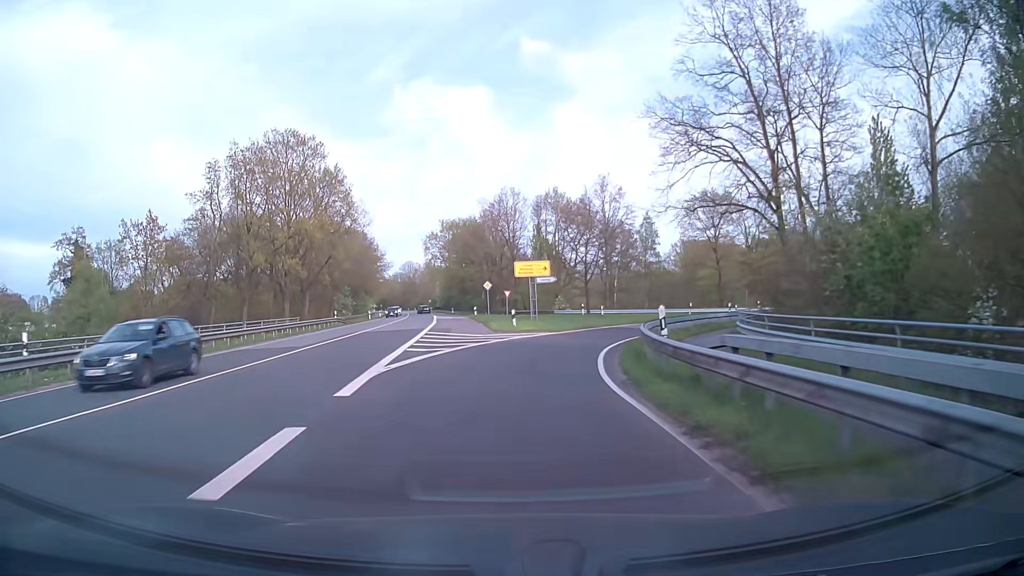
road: primary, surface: asphalt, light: Day
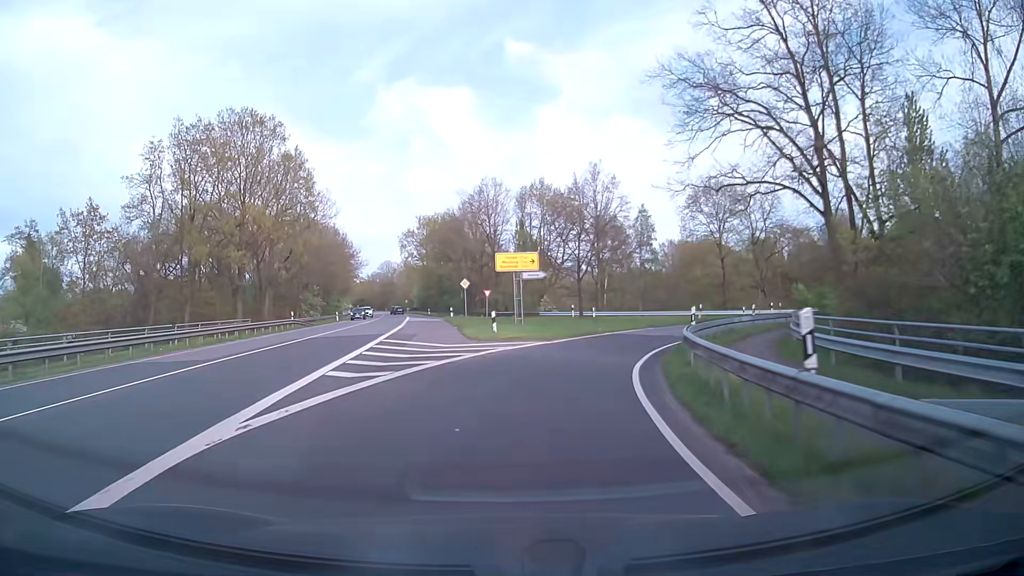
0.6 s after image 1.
(+0.1, +7.4) m; +2°
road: primary_link
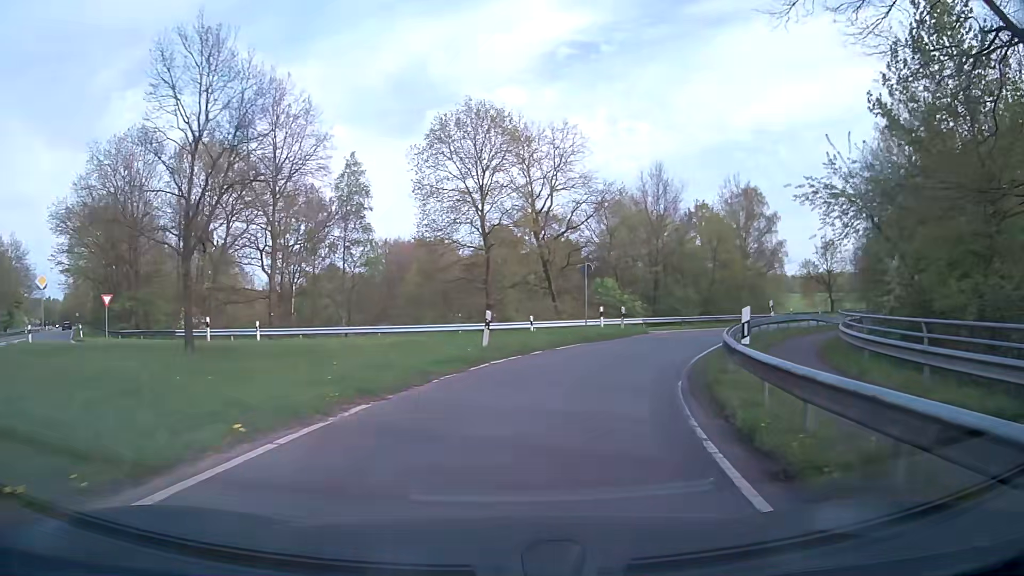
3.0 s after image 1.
(+5.0, +26.5) m; +24°
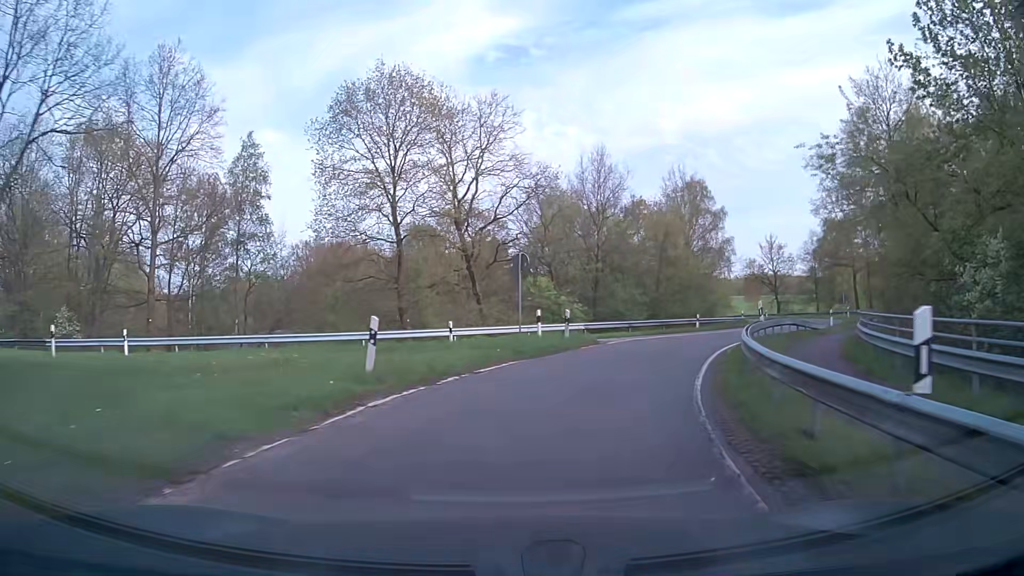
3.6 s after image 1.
(+0.3, +6.2) m; +6°
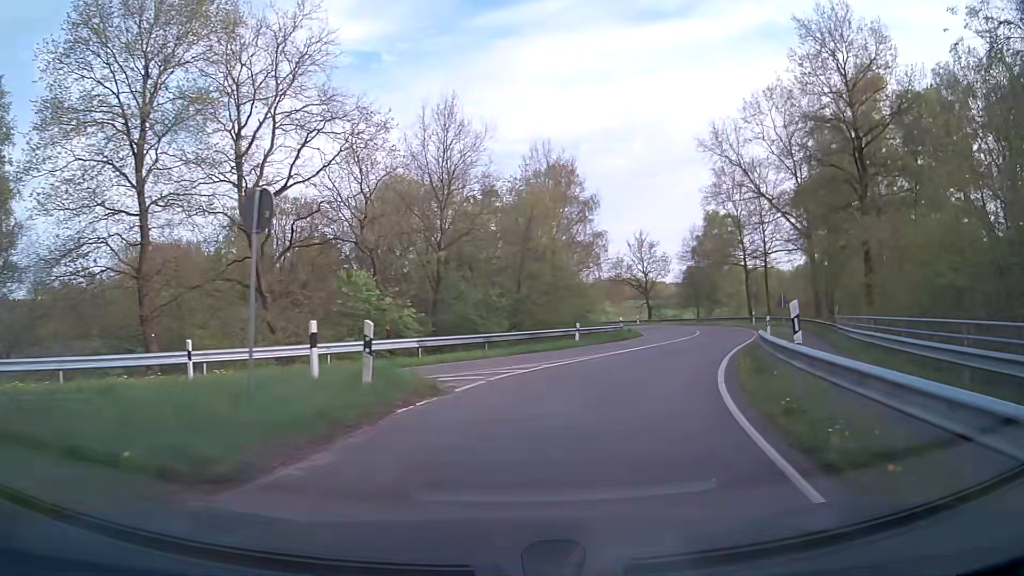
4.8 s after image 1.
(+1.3, +11.6) m; +13°
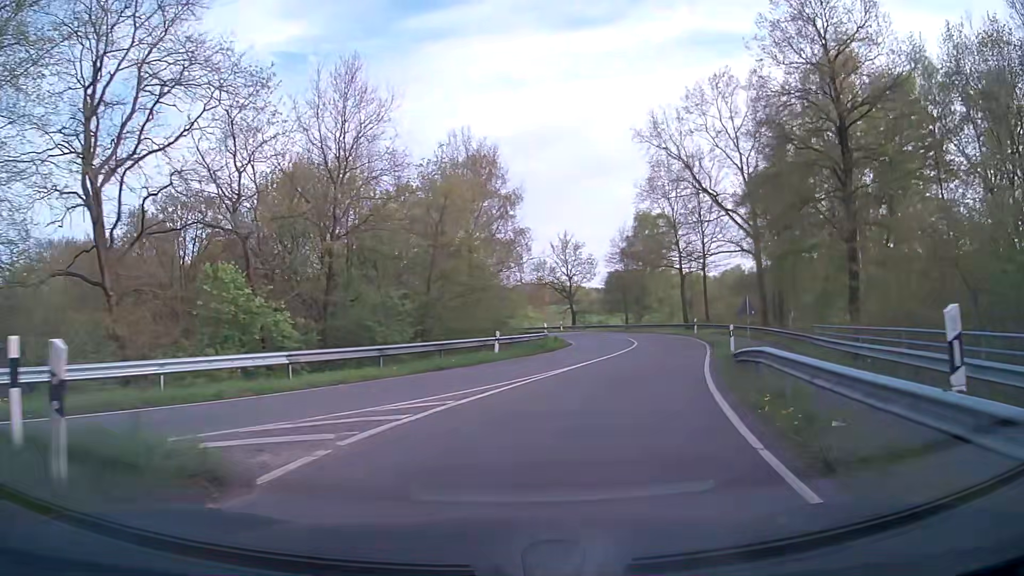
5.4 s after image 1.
(+0.3, +5.5) m; +7°
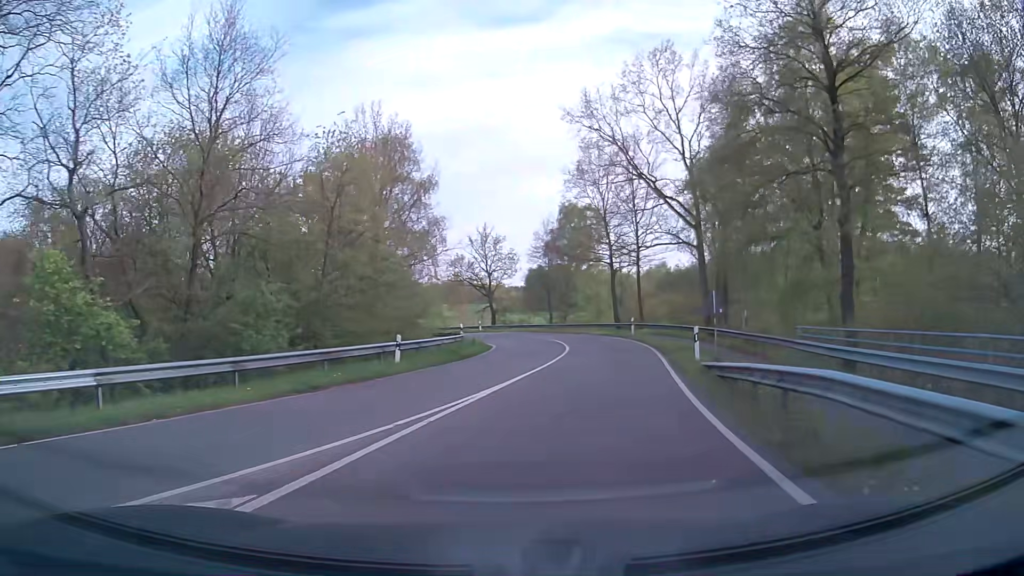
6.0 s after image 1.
(+0.3, +5.4) m; +7°
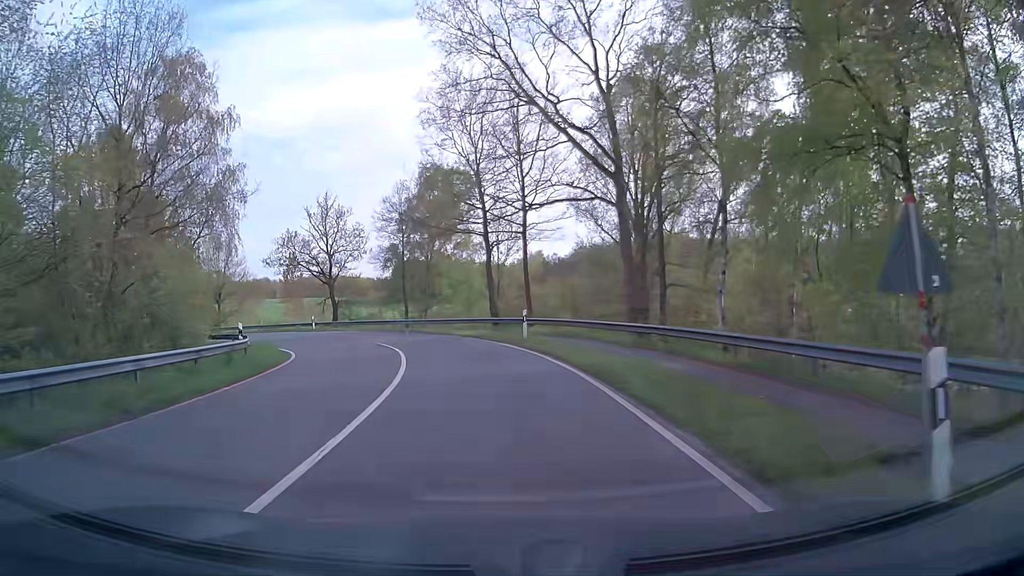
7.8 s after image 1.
(+2.0, +16.2) m; +11°
(0, +10) (-1, +20) (-3, +30) (-7, +39) (-14, +46) (-22, +52) (-31, +56) (-41, +58) (-51, +58) (-61, +56) m
